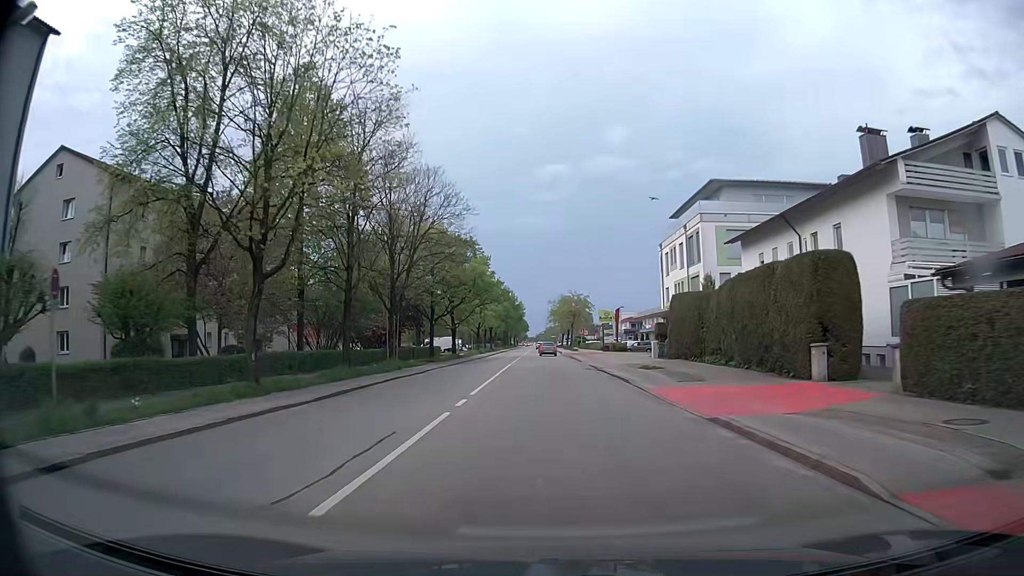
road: secondary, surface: asphalt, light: Day
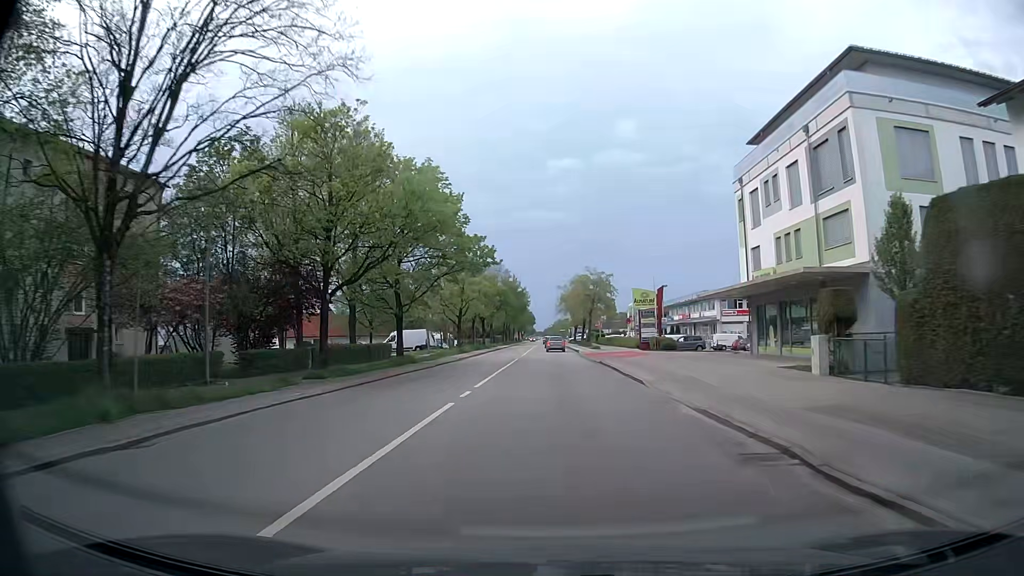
(-0.6, +27.4) m; -2°
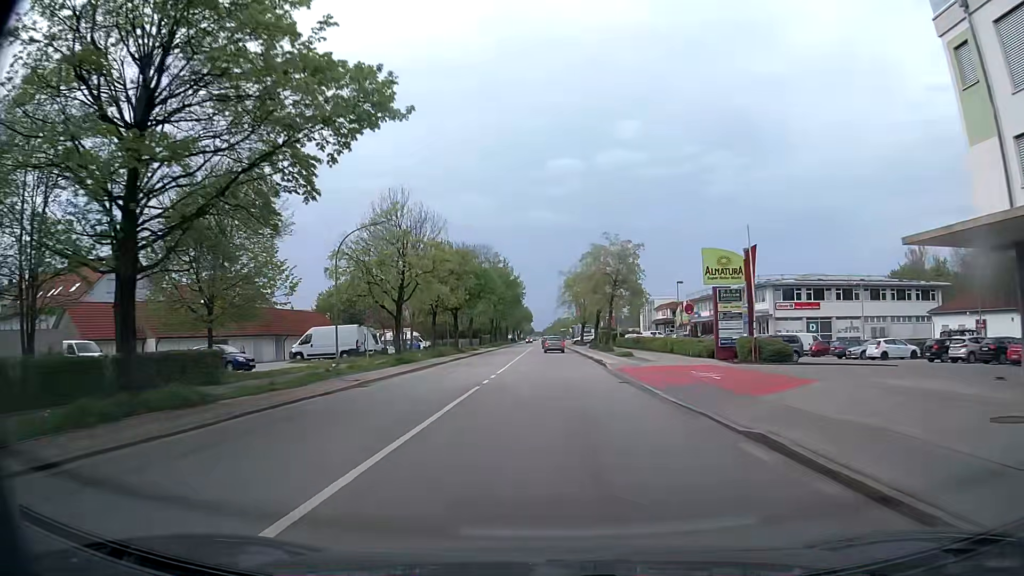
(-0.1, +26.5) m; 0°
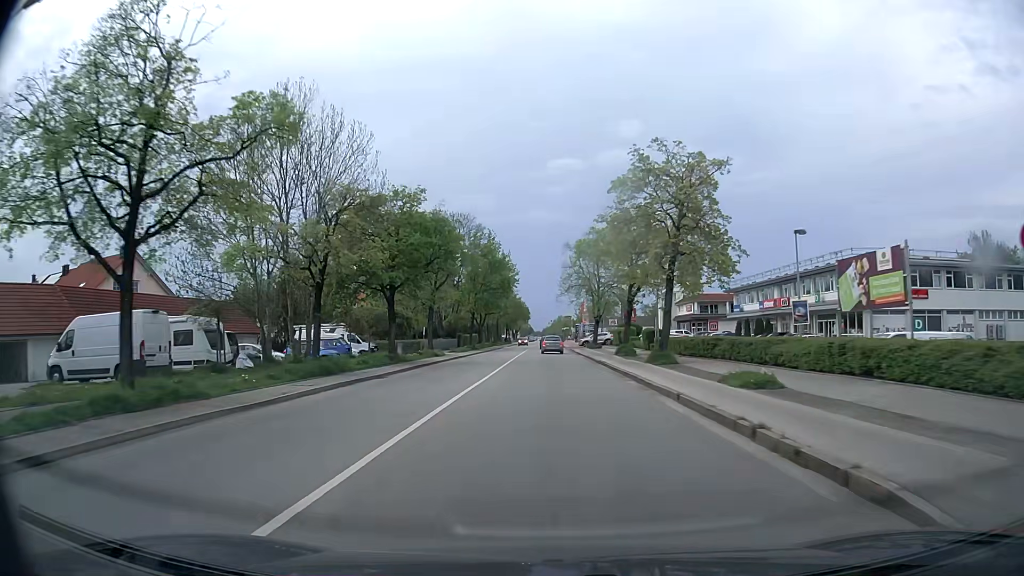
(-0.1, +26.5) m; 0°
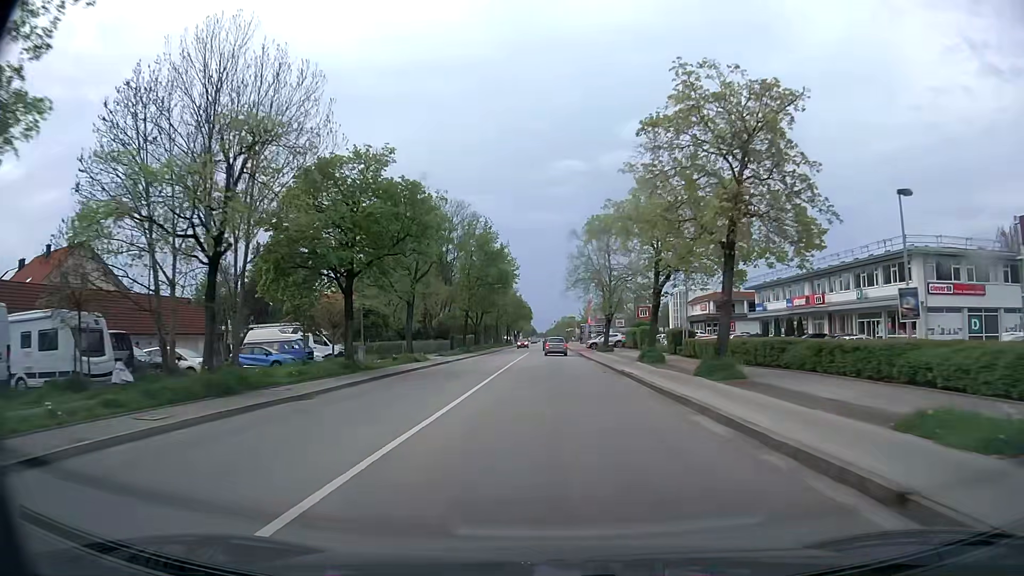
(-0.1, +8.8) m; -1°
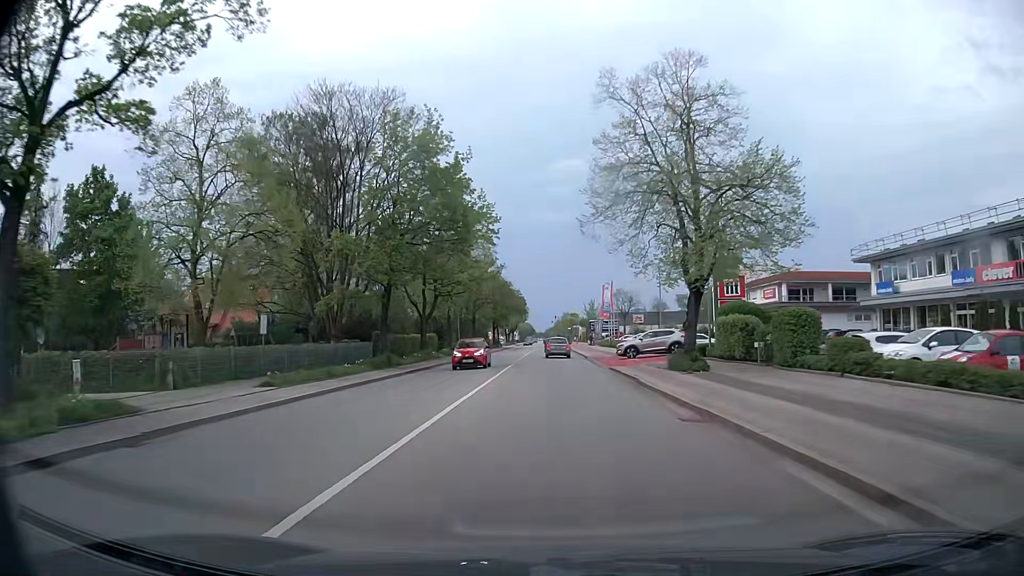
(0.0, +33.6) m; 0°
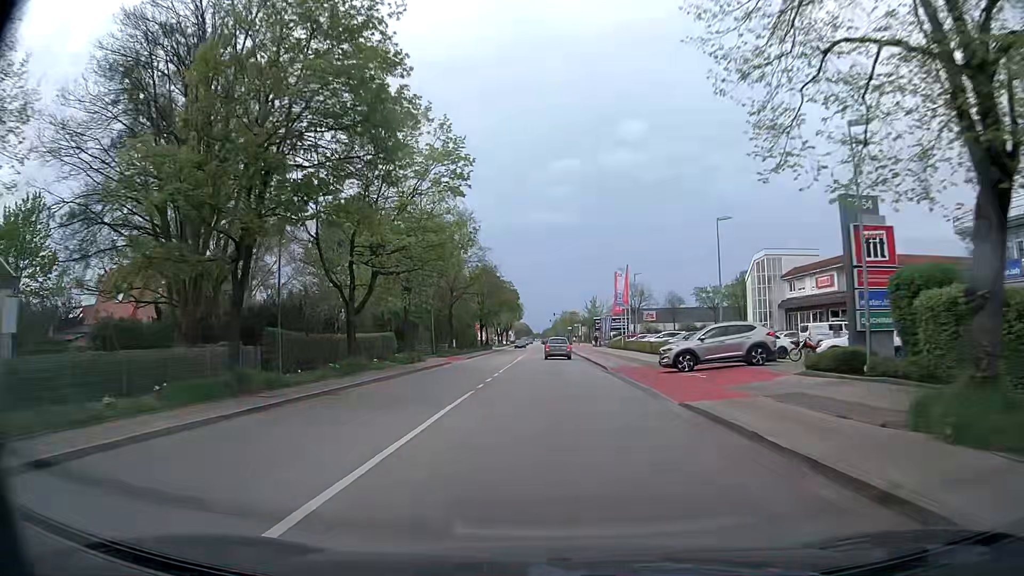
(0.0, +16.9) m; +1°
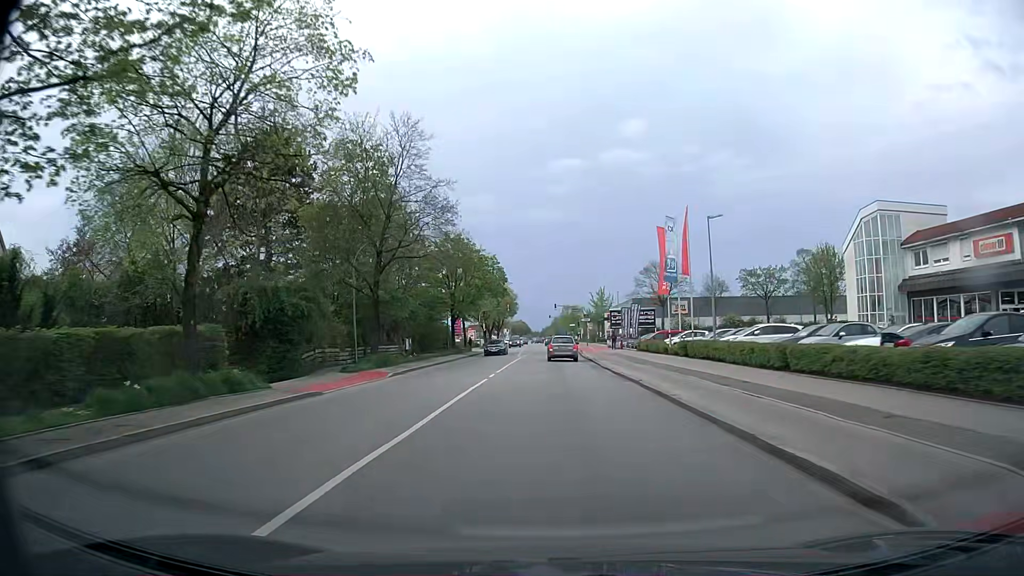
(-0.2, +26.3) m; 0°
